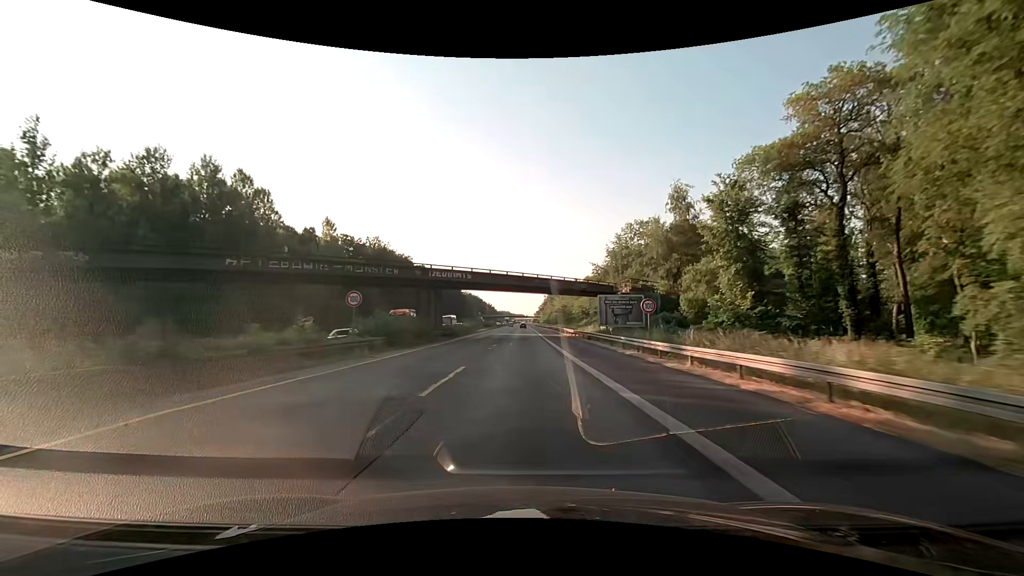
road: motorway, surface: asphalt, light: Day
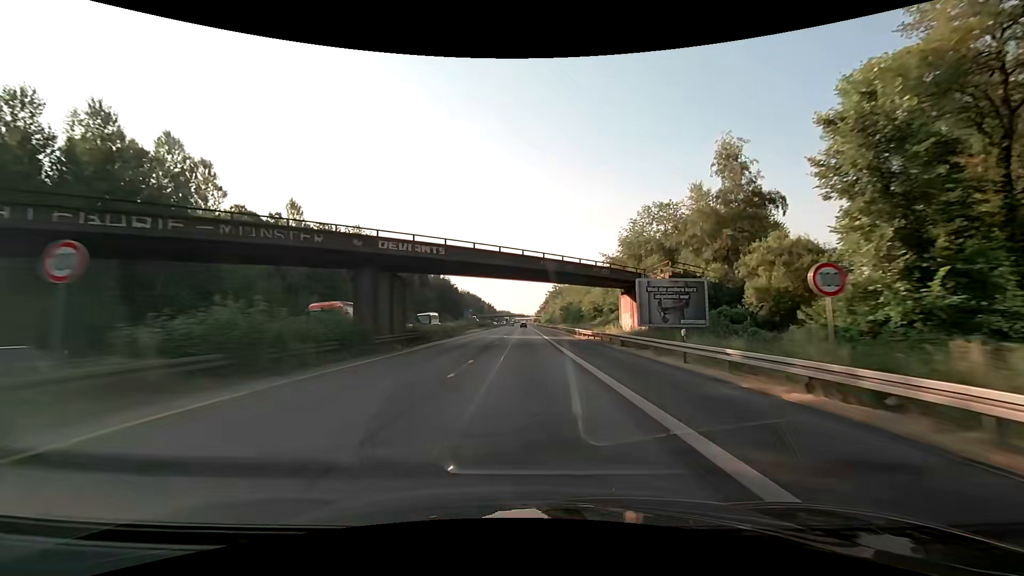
(0.0, +15.4) m; 0°
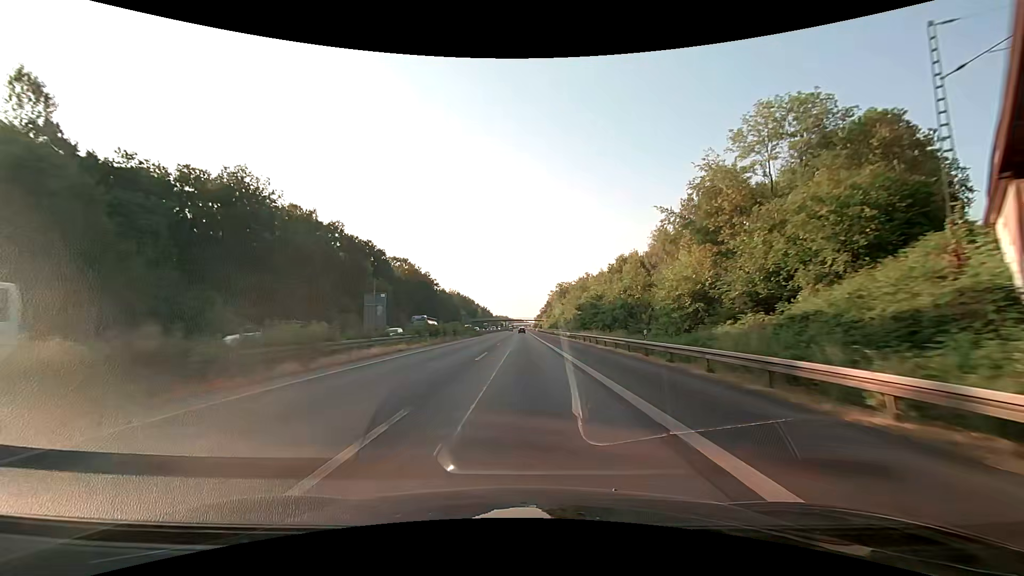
(+0.2, +46.7) m; 0°
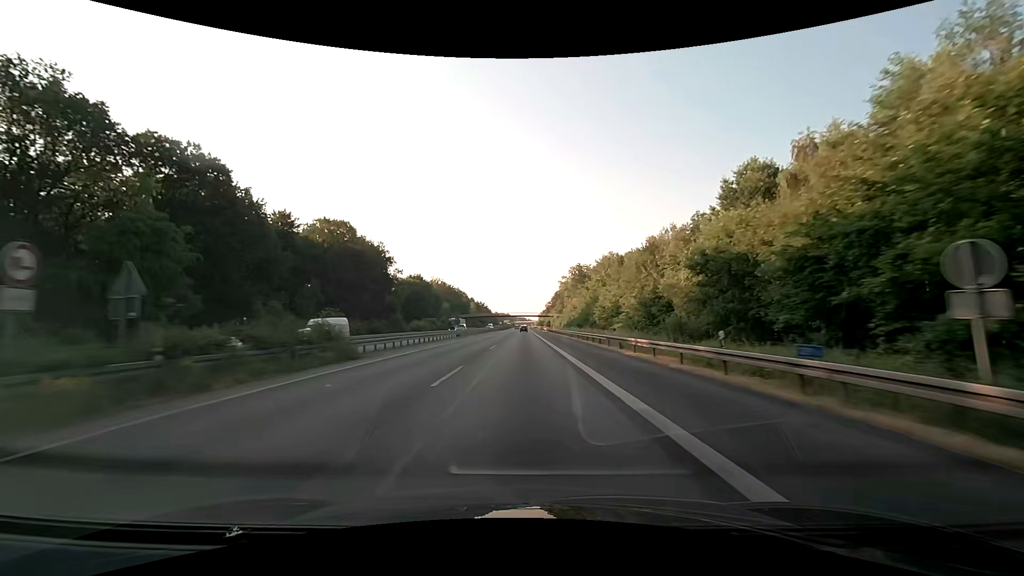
(+0.5, +63.3) m; 0°
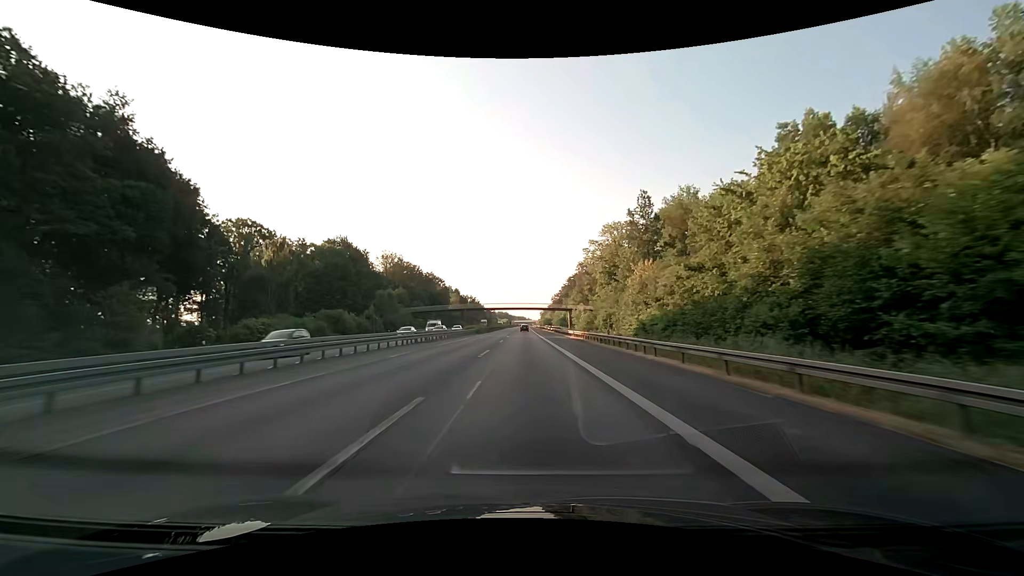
(-0.1, +80.0) m; 0°
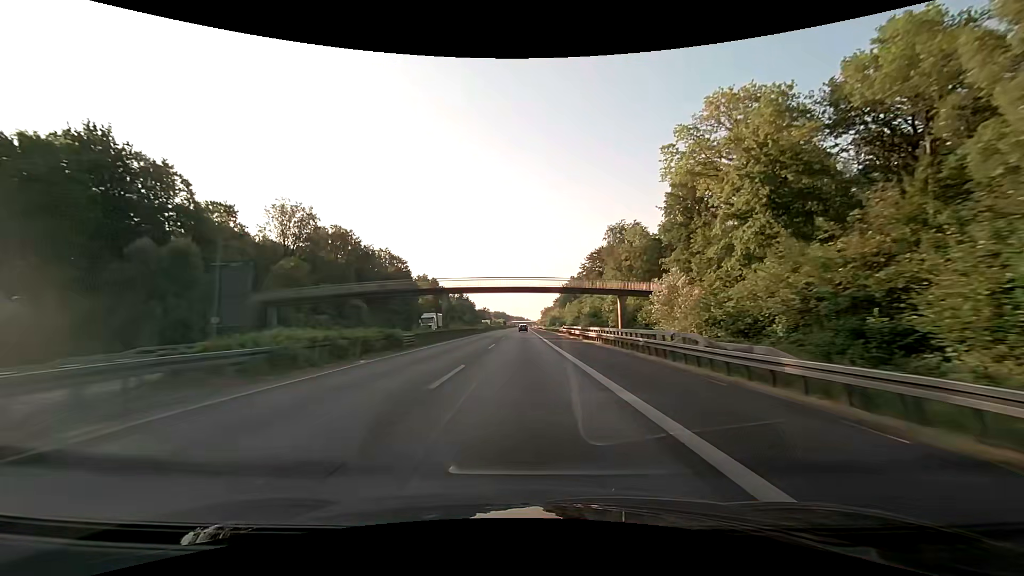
(+0.1, +64.3) m; 0°
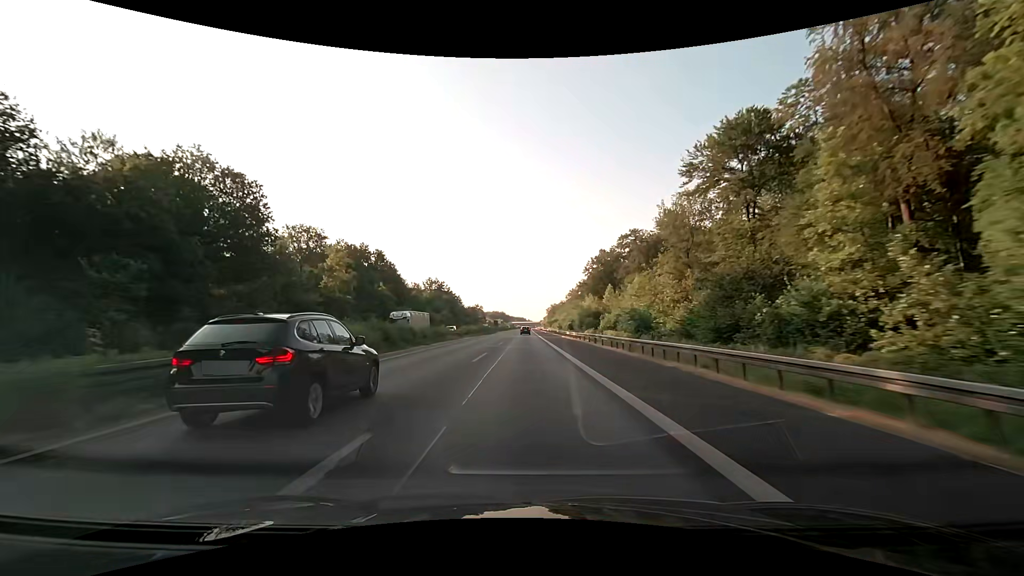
(-0.1, +80.6) m; 0°
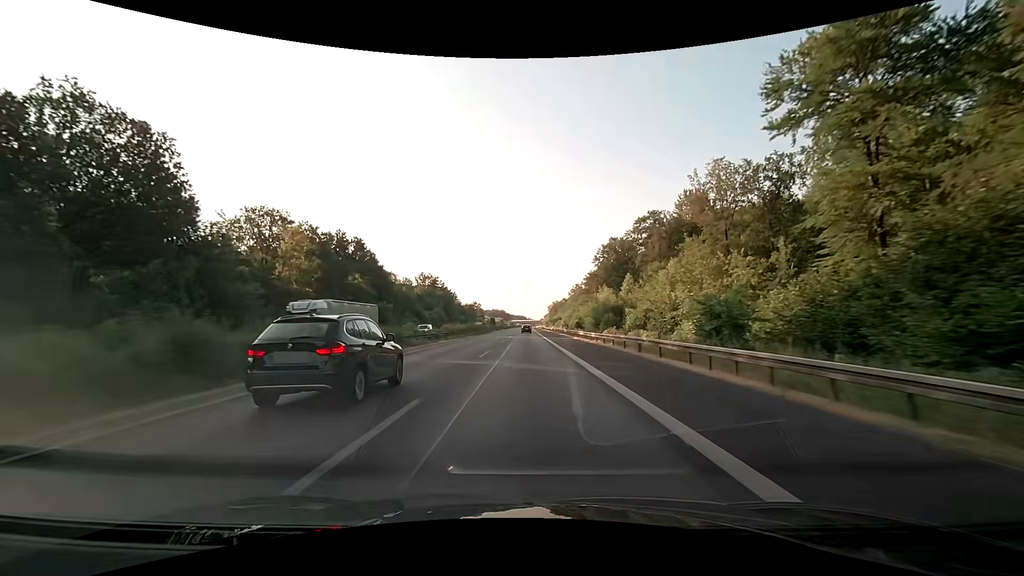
(0.0, +16.1) m; 0°
(0, +10) (0, +20) (0, +30) (0, +40) (0, +50) (0, +60) (0, +70) (0, +80) (0, +90) (0, +100) m
